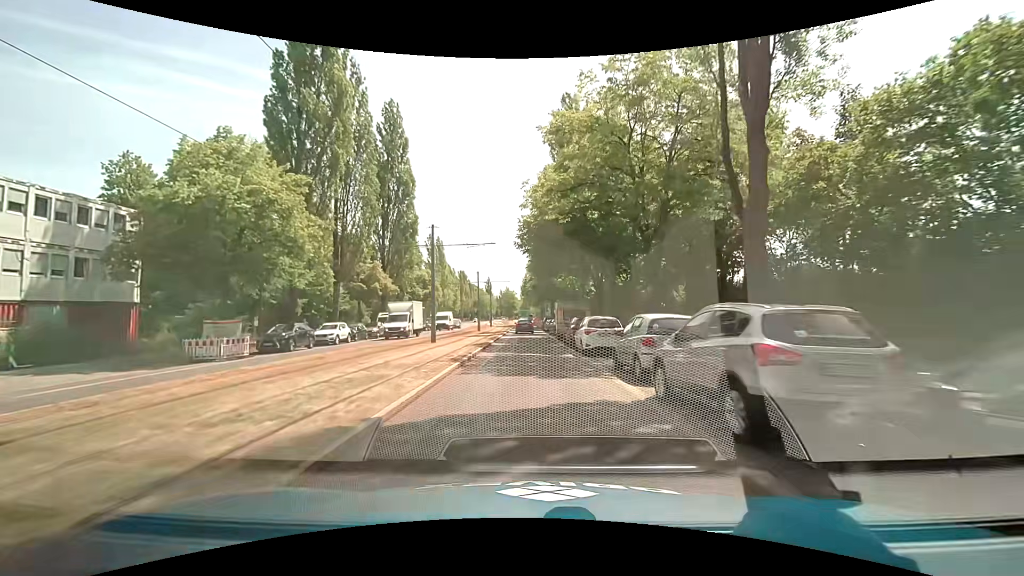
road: secondary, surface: asphalt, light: Day
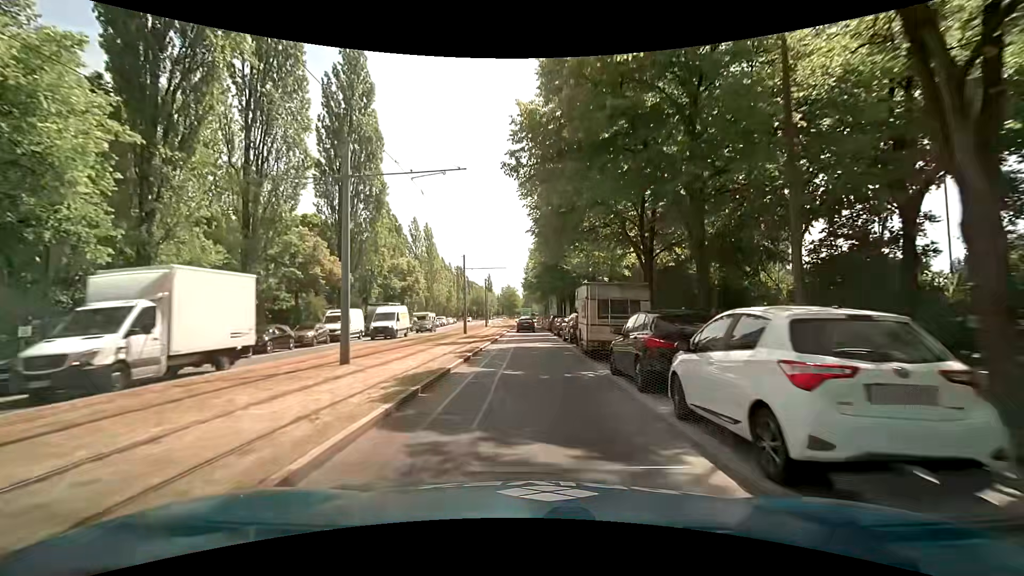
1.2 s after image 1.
(+0.2, +14.5) m; +1°
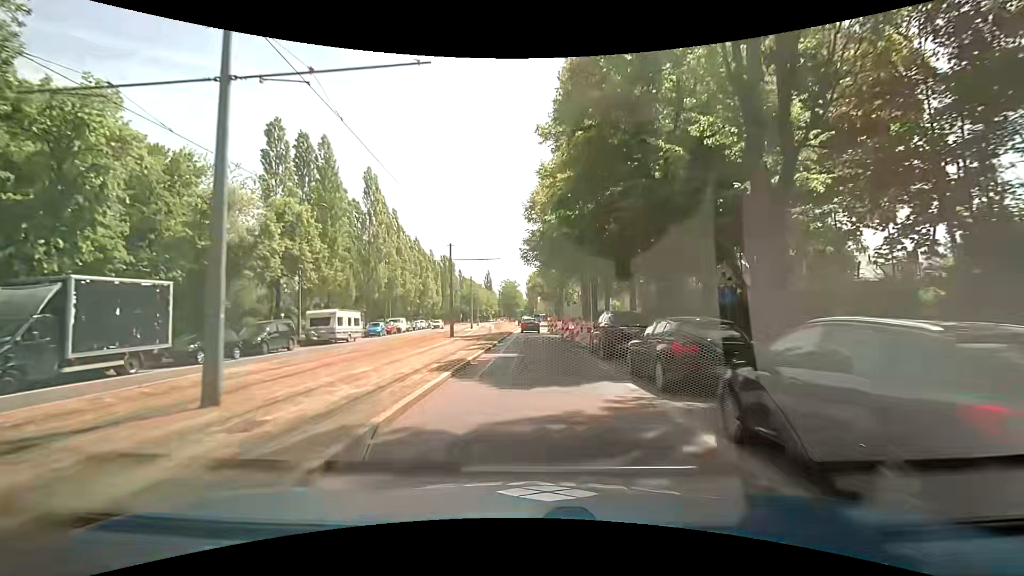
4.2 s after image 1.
(-0.4, +35.7) m; -1°
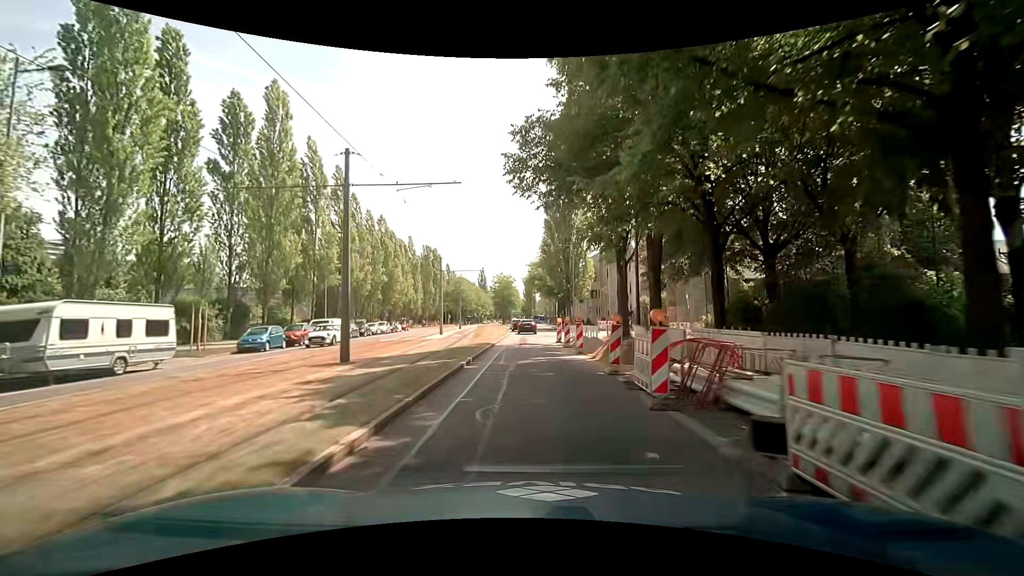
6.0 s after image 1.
(0.0, +21.4) m; 0°
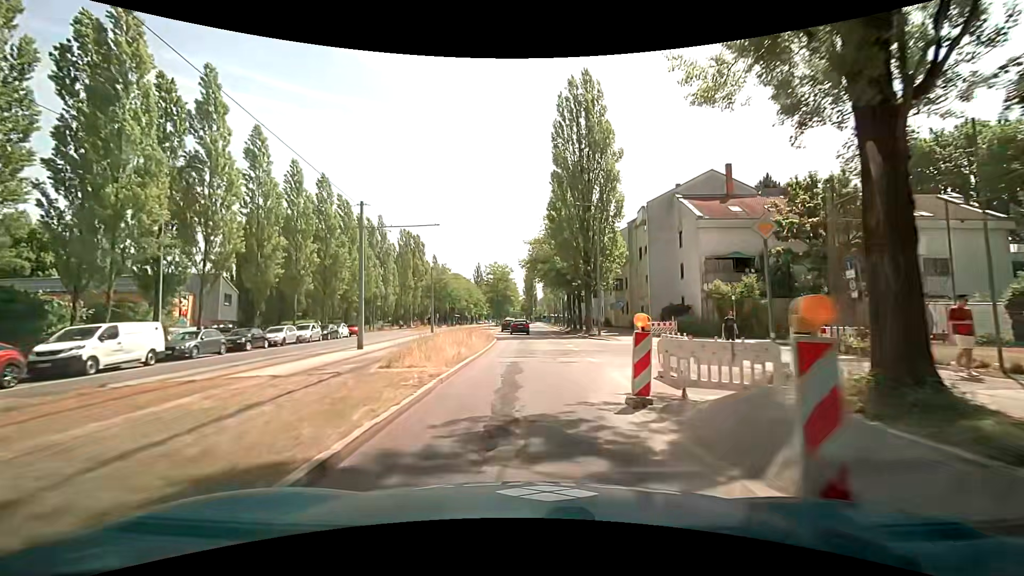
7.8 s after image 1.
(0.0, +21.8) m; 0°
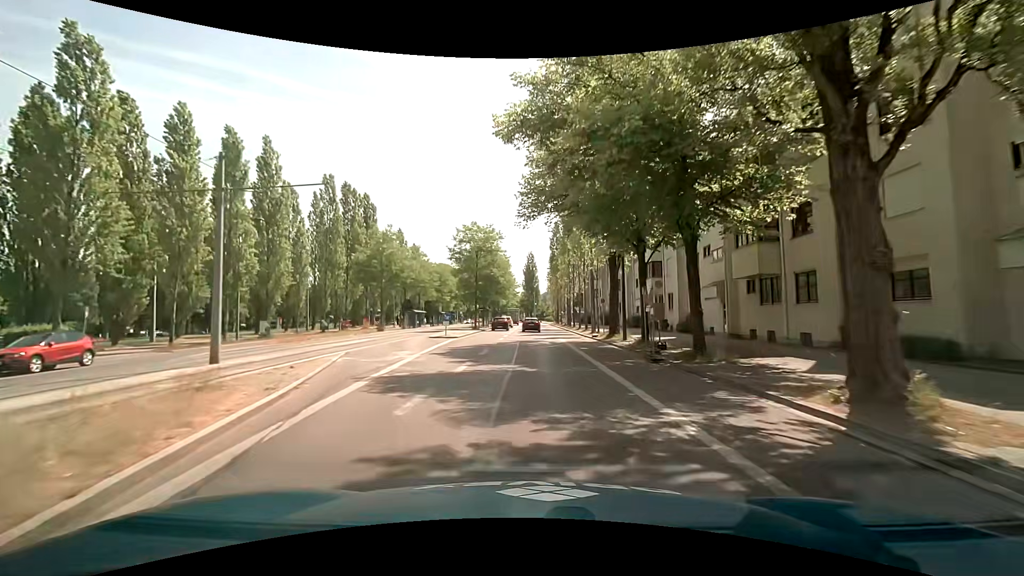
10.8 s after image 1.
(+0.3, +36.5) m; 0°
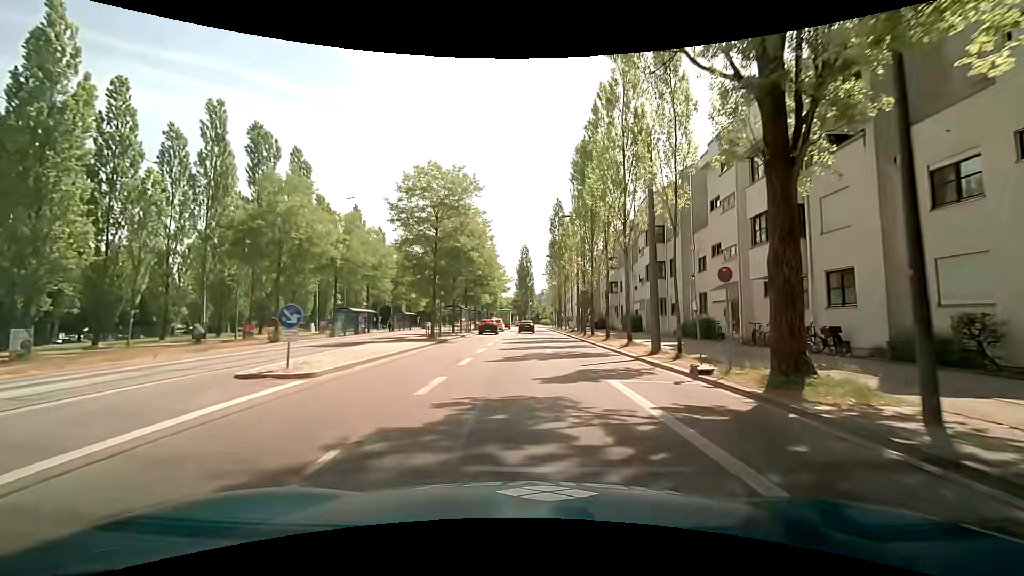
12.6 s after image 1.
(+0.1, +21.9) m; +1°
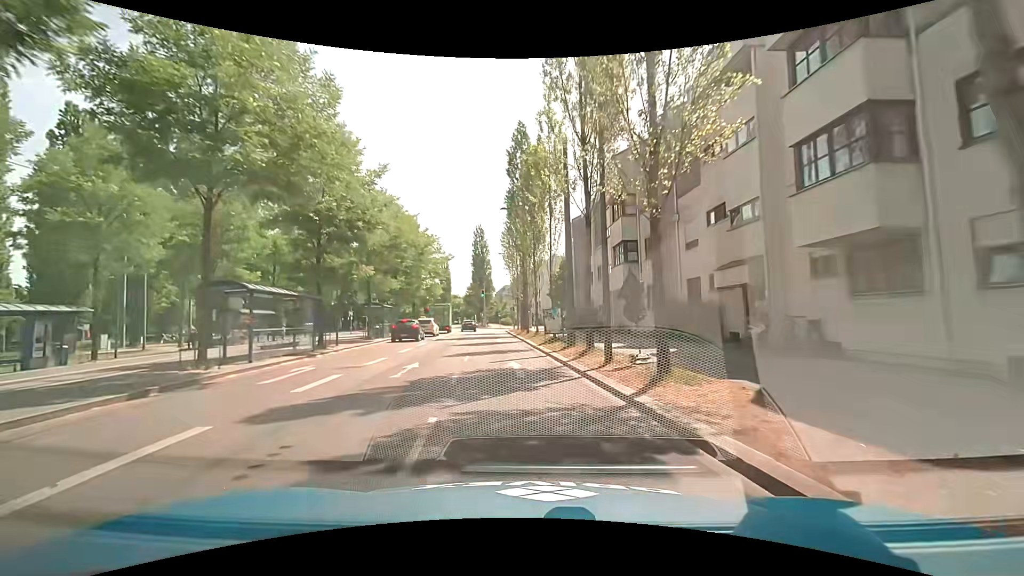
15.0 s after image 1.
(+1.7, +28.8) m; +4°
(0, +10) (-1, +20) (-1, +30) (-2, +40) (-3, +50) (-4, +60) (-5, +70) (-7, +80) (-10, +89) (-12, +99) m
